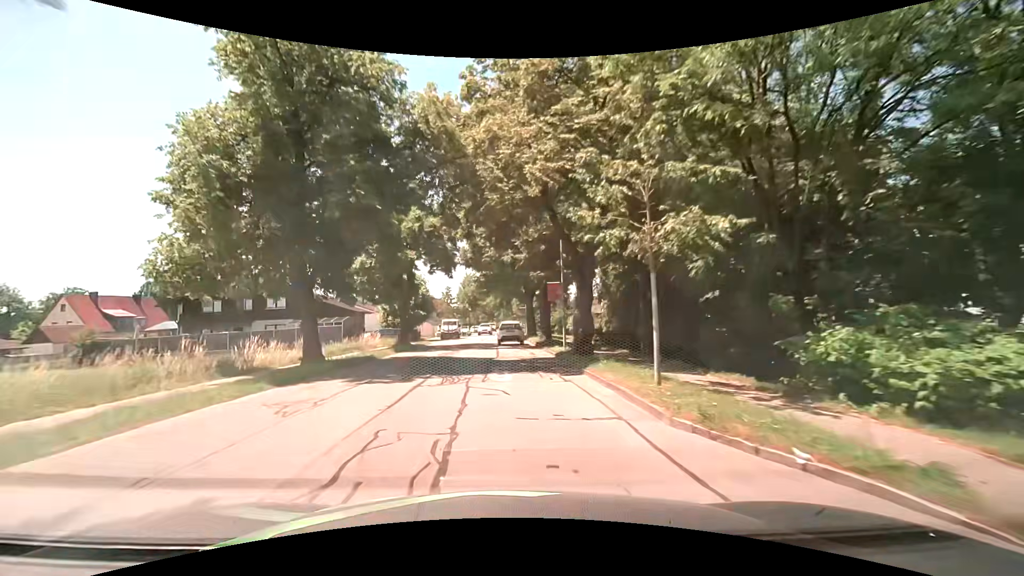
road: unclassified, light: Day
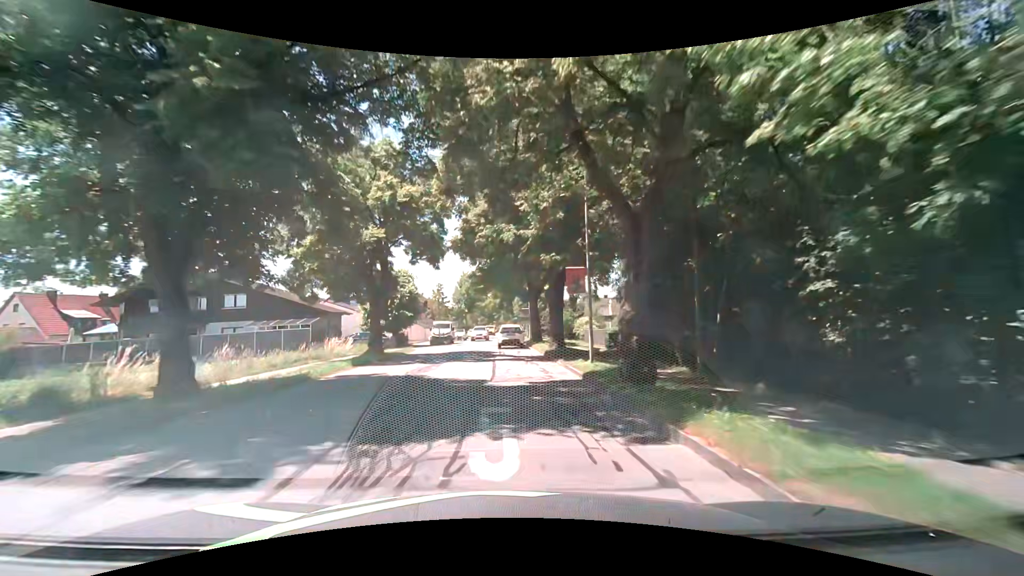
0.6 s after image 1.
(0.0, +7.3) m; +1°
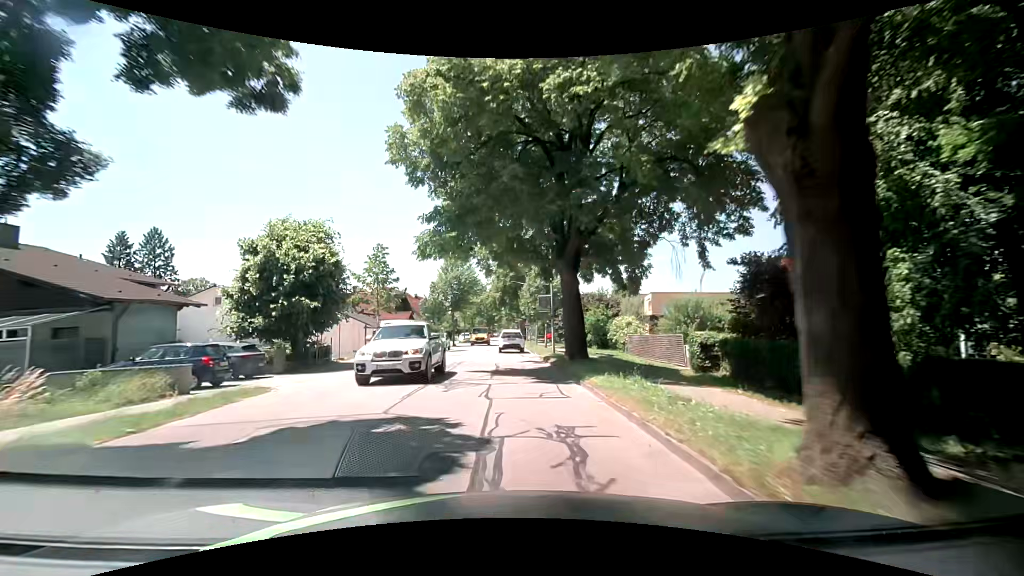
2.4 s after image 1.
(-0.2, +22.3) m; 0°
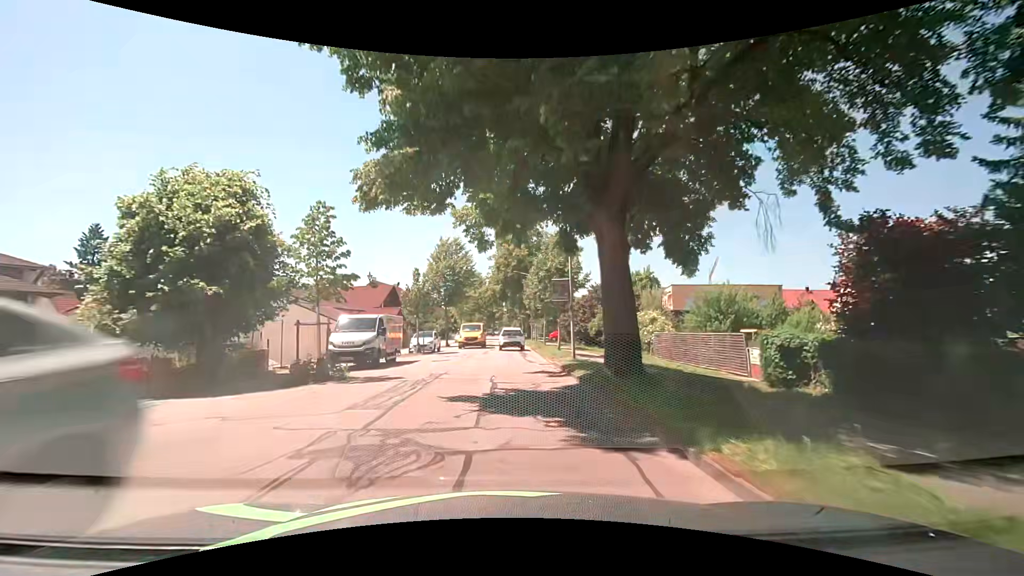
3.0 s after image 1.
(0.0, +7.5) m; -1°
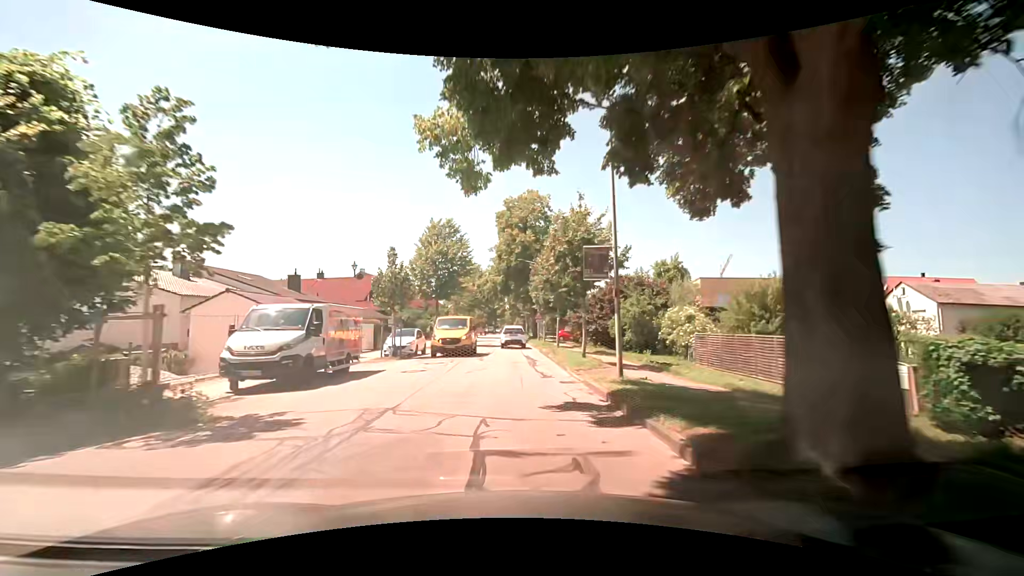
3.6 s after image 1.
(0.0, +7.5) m; 0°
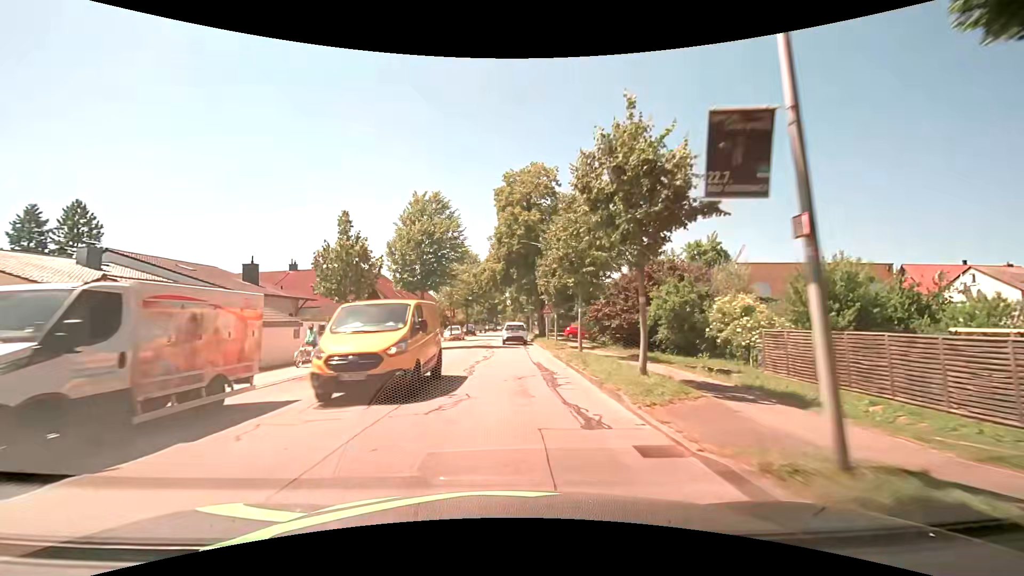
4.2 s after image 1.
(0.0, +7.6) m; 0°
